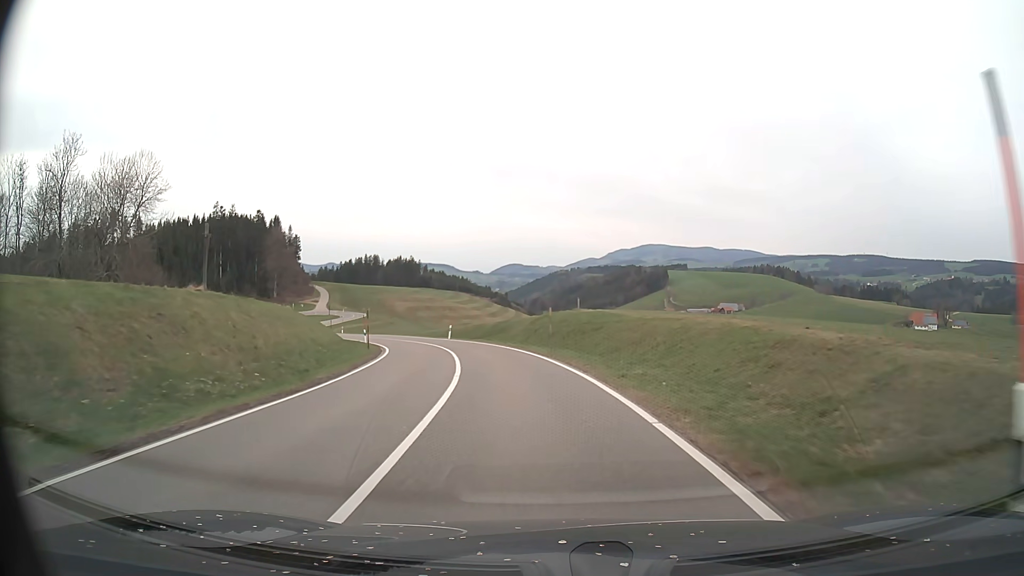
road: tertiary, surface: asphalt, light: Day
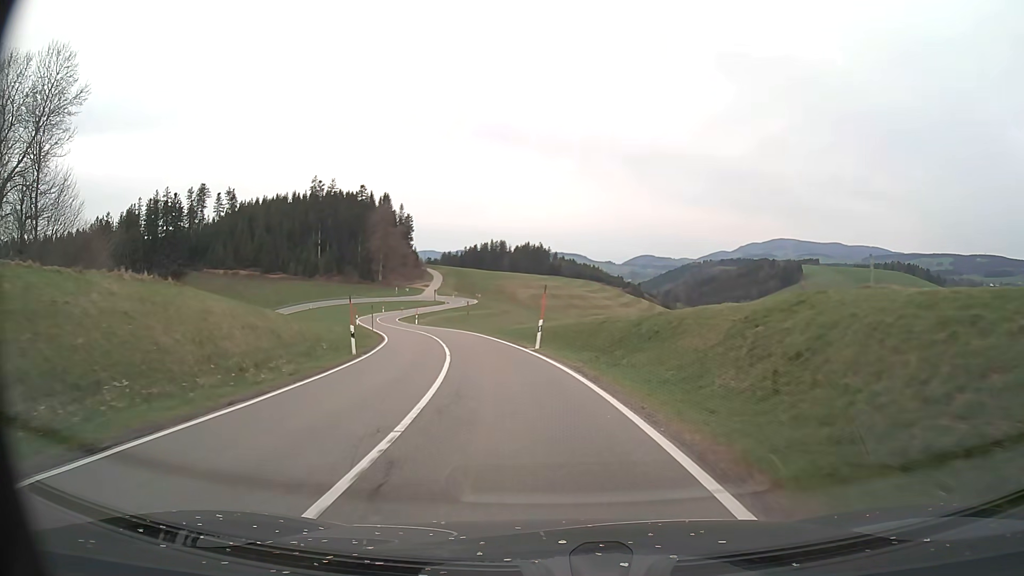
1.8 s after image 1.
(-2.4, +29.1) m; -11°
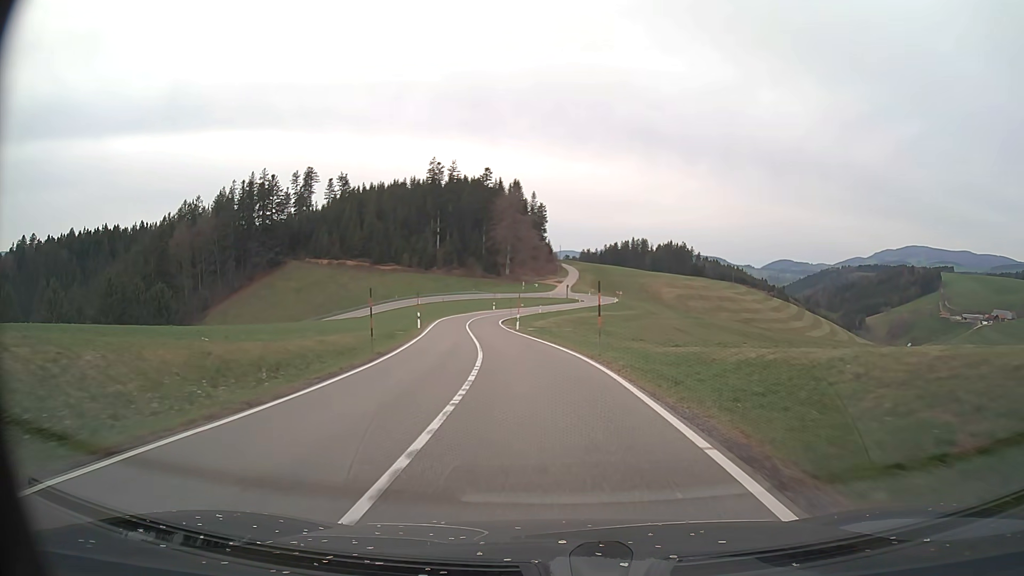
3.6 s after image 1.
(-3.3, +29.8) m; -12°
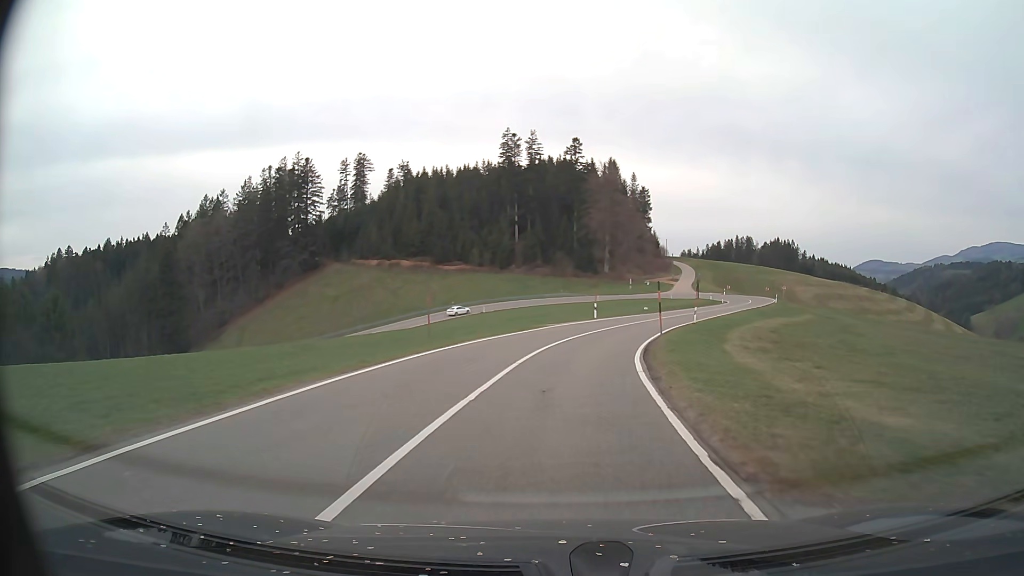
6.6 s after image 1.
(-4.8, +50.1) m; -8°
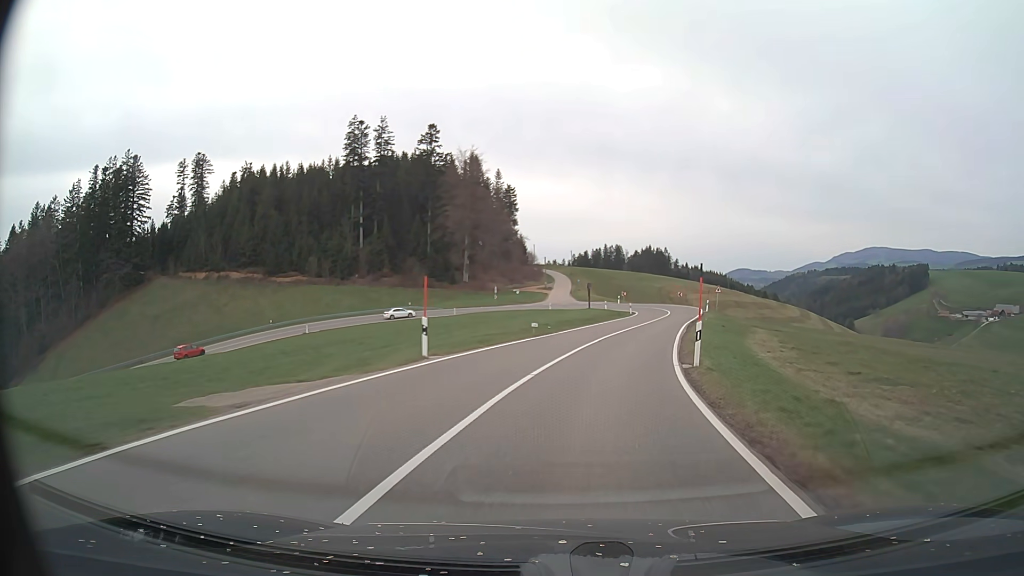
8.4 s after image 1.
(+2.1, +27.9) m; +11°
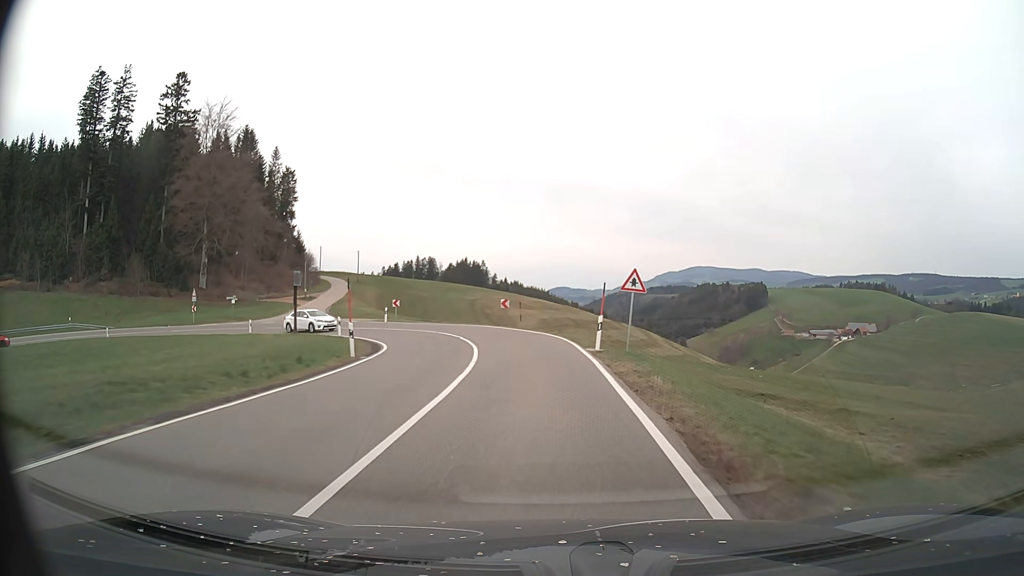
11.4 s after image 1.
(+7.7, +44.7) m; +16°
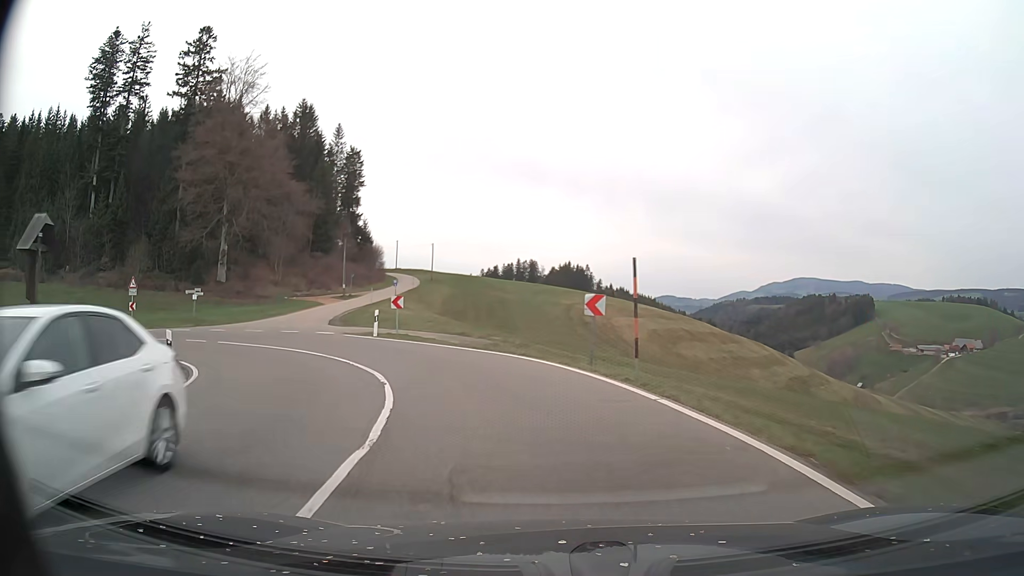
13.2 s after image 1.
(-0.9, +23.4) m; -9°
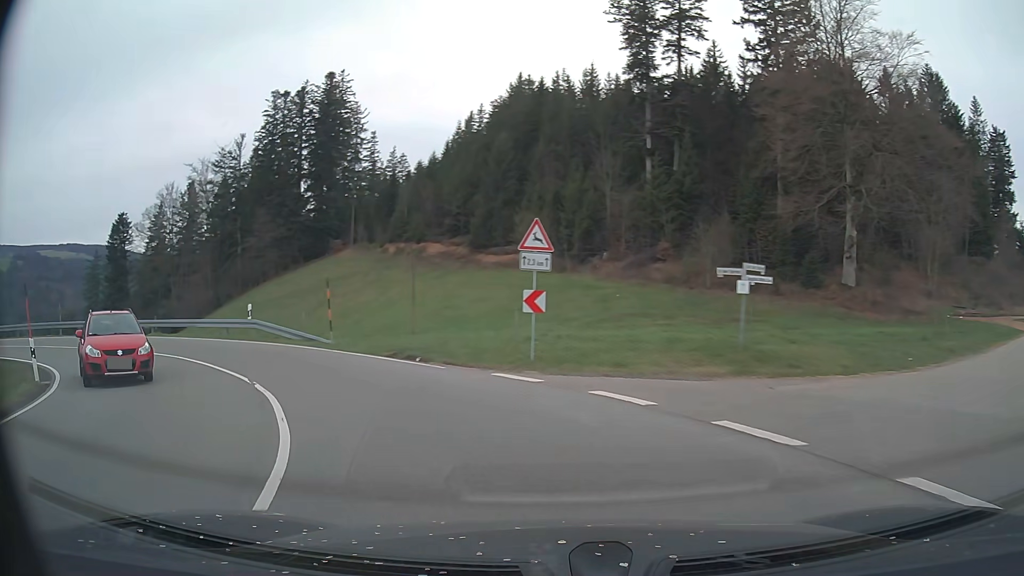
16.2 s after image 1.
(-11.9, +27.6) m; -54°
(-2, +10) (-8, +18) (-16, +24) (-25, +26) (-35, +25) (-45, +21) (-54, +17) (-63, +14) (-73, +10) (-82, +7) m
